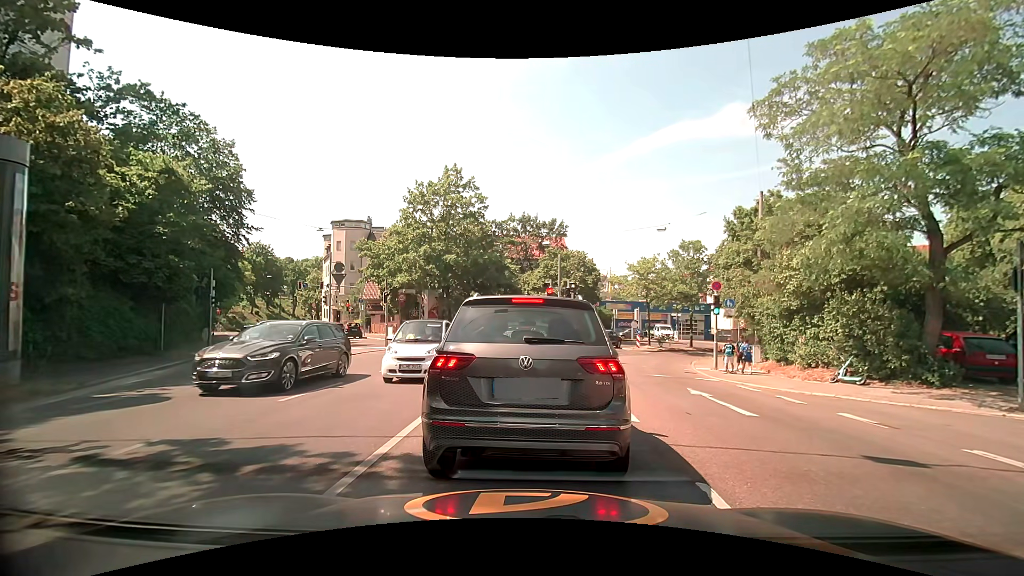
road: secondary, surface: asphalt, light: Day
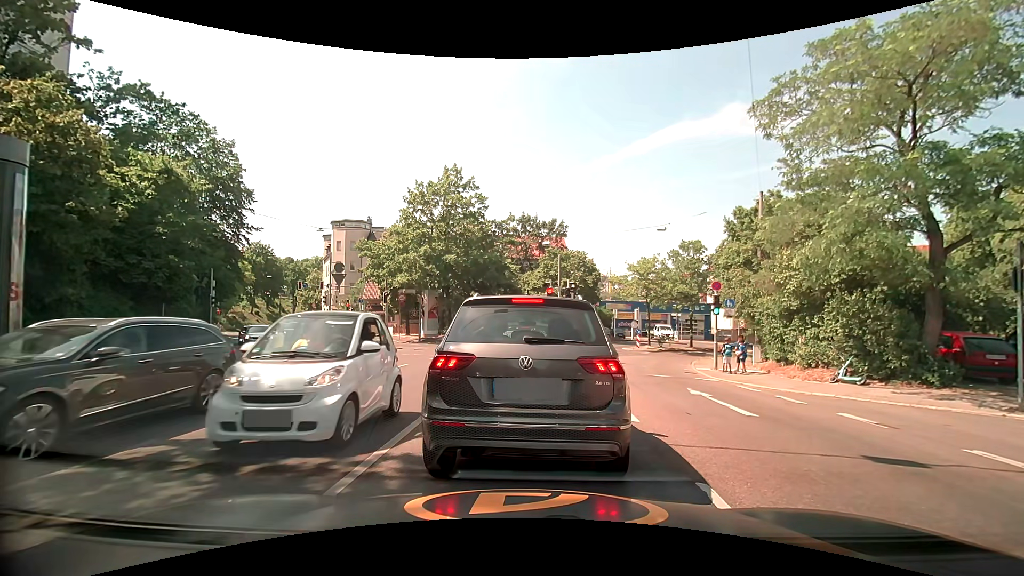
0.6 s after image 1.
(0.0, 0.0) m; 0°
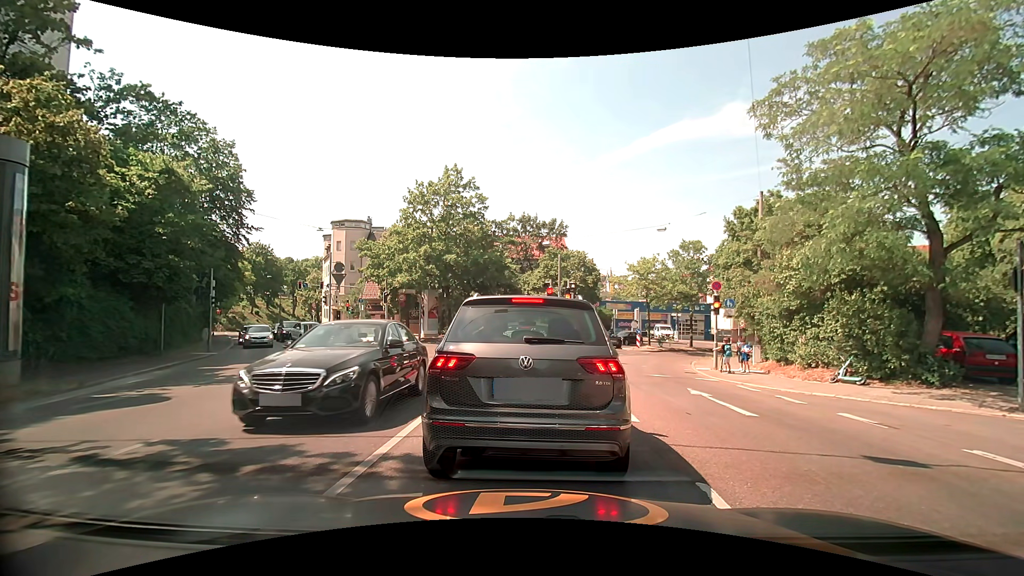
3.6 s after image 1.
(0.0, 0.0) m; 0°
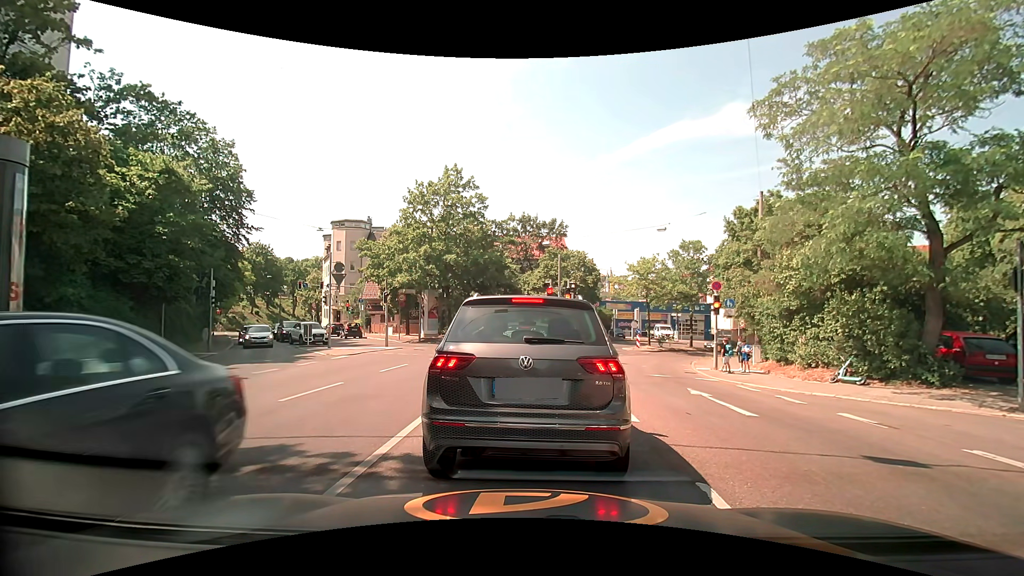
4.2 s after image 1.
(0.0, 0.0) m; 0°
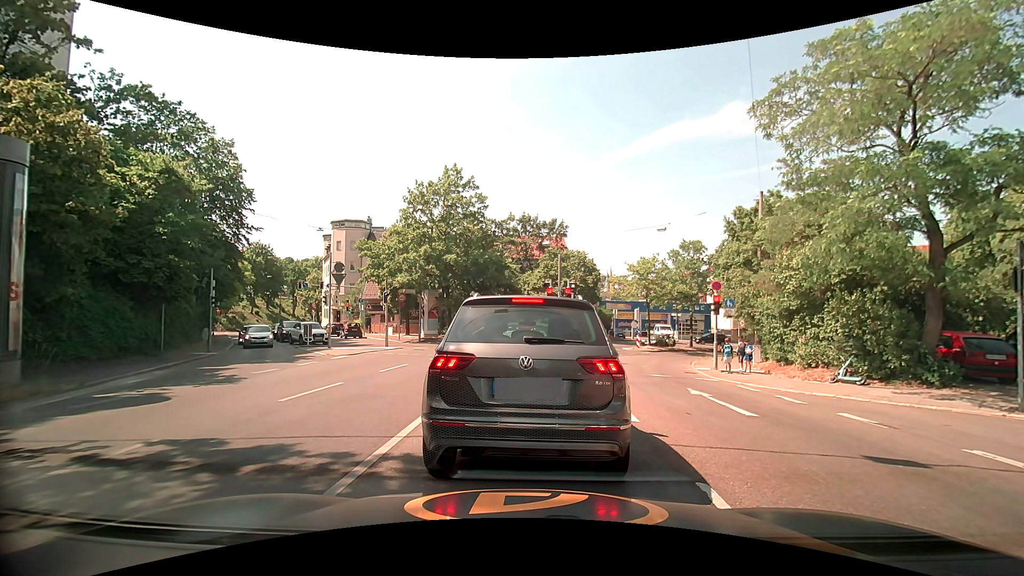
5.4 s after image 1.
(0.0, 0.0) m; 0°
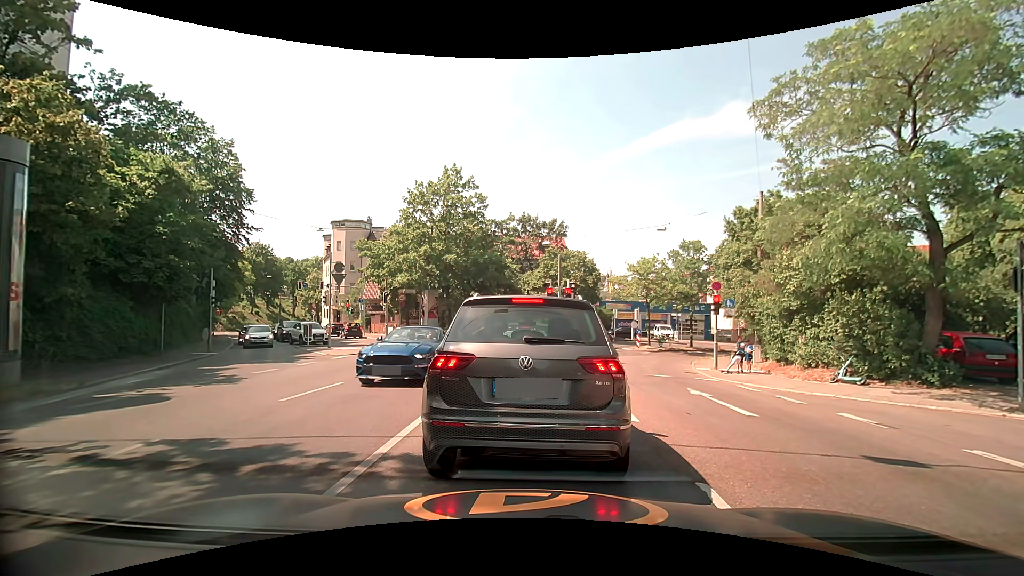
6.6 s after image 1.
(0.0, 0.0) m; 0°
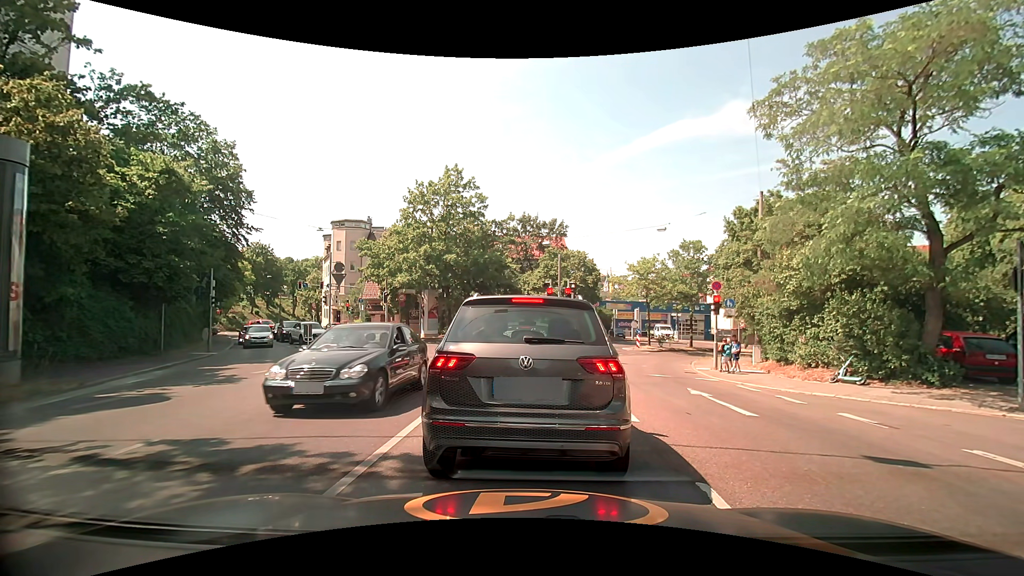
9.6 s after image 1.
(0.0, 0.0) m; 0°
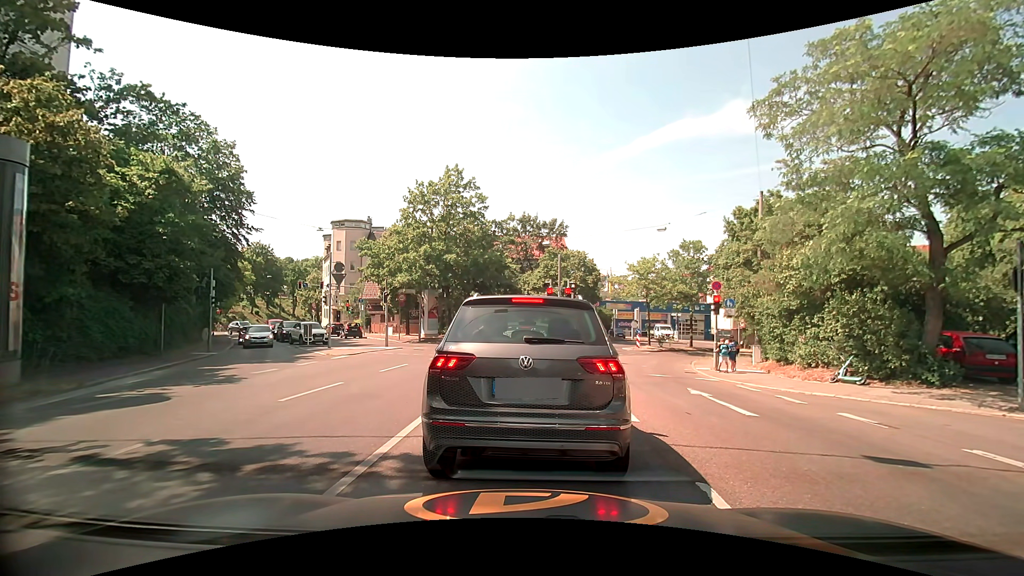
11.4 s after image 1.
(0.0, 0.0) m; 0°
